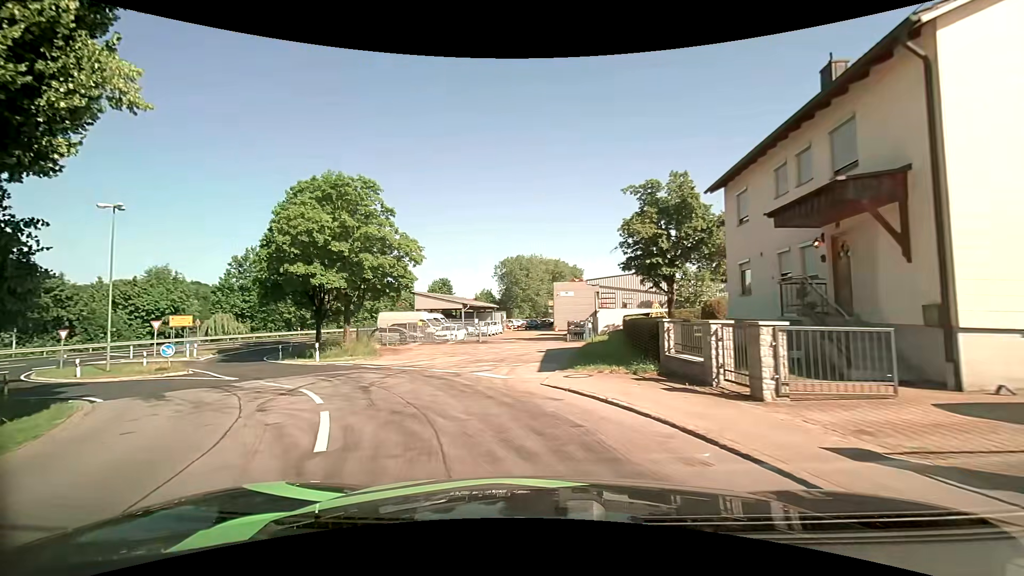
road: unclassified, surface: asphalt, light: Day
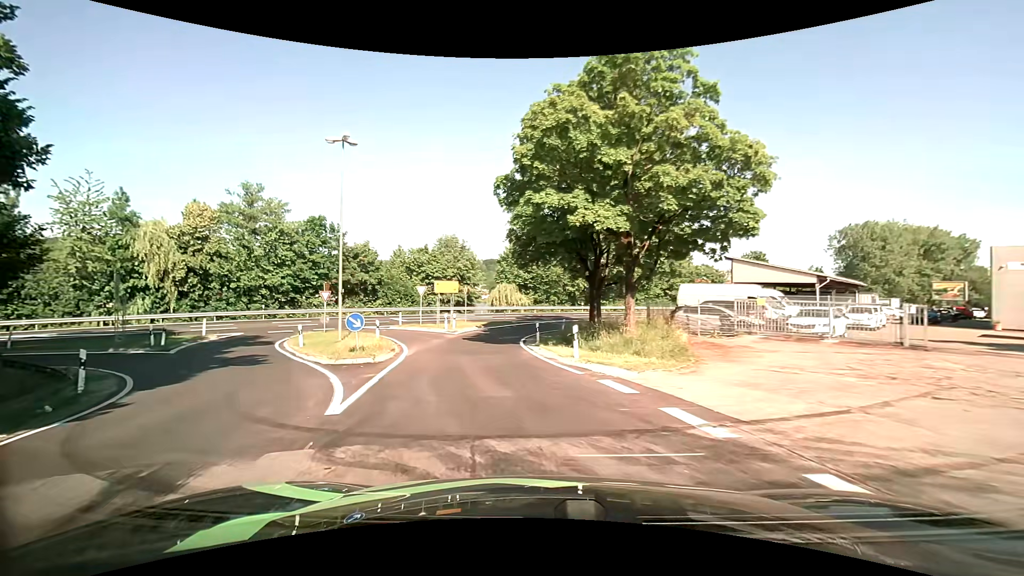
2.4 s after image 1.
(-4.3, +14.3) m; -34°
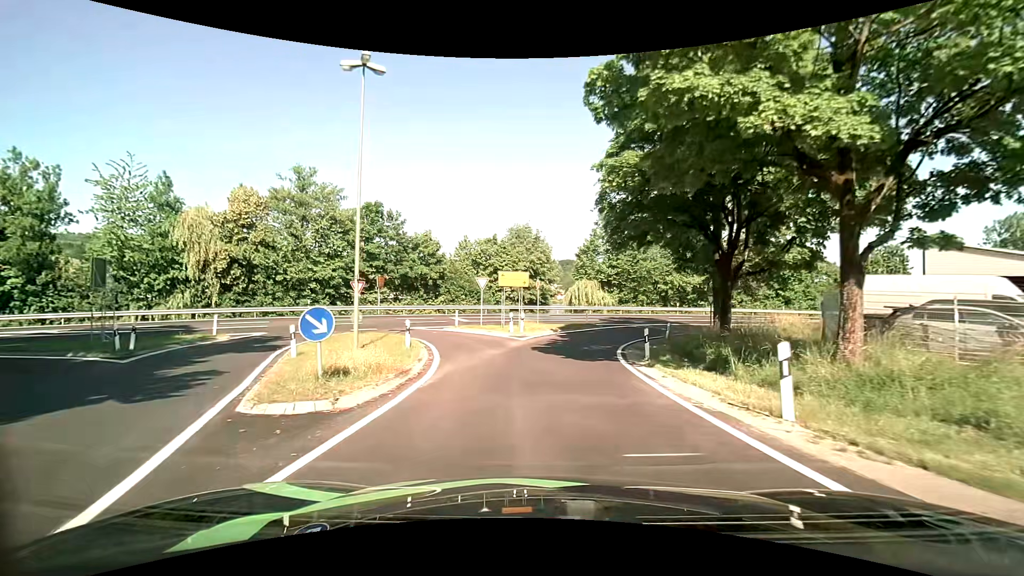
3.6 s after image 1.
(-0.7, +8.6) m; -9°
(0, +10) (+1, +20) (+3, +30) (+8, +38) (+16, +45) (+25, +50) (+33, +54) (+42, +59) (+51, +63) (+60, +68) m
